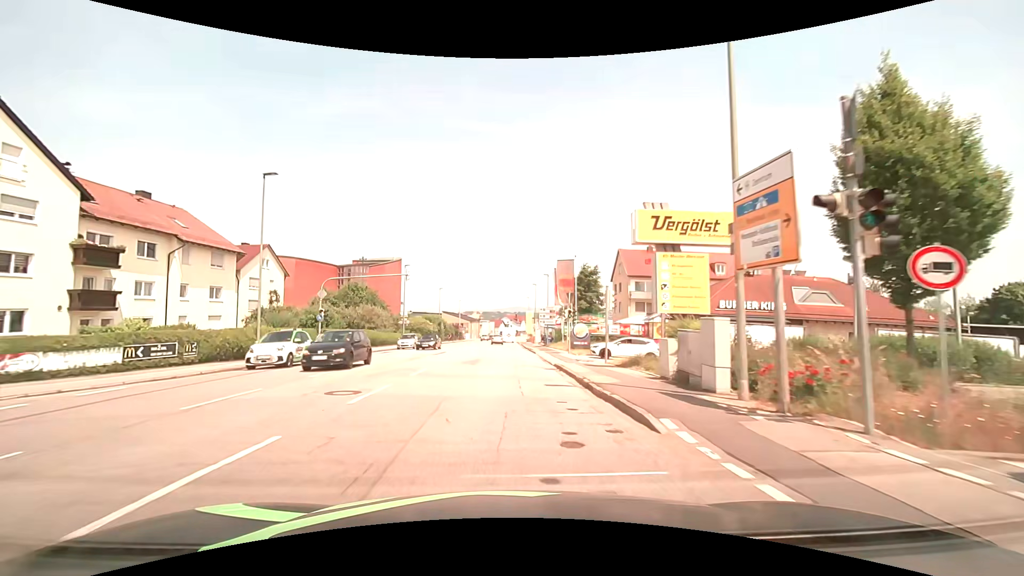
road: tertiary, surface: asphalt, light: Day
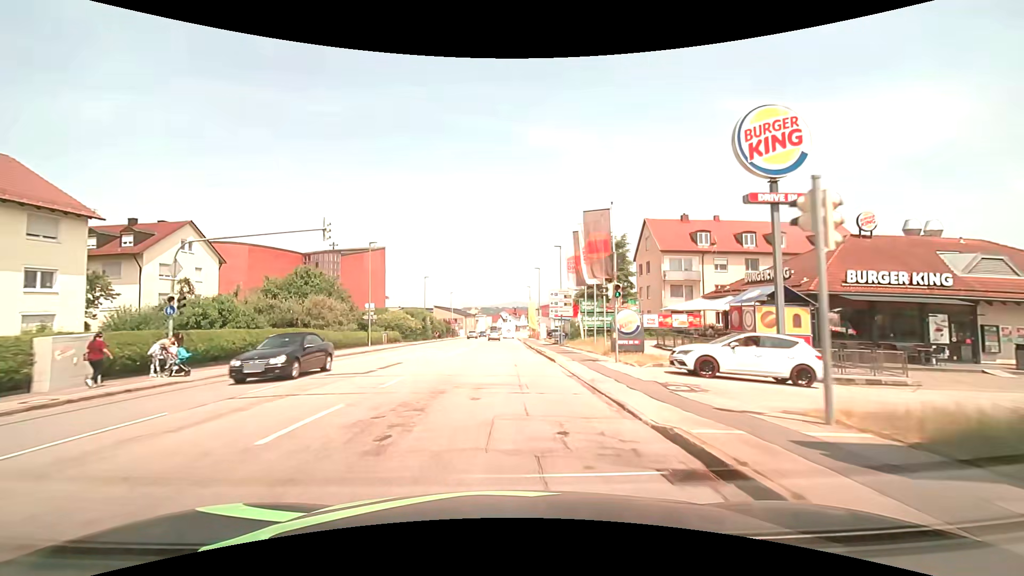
(0.0, +15.4) m; 0°
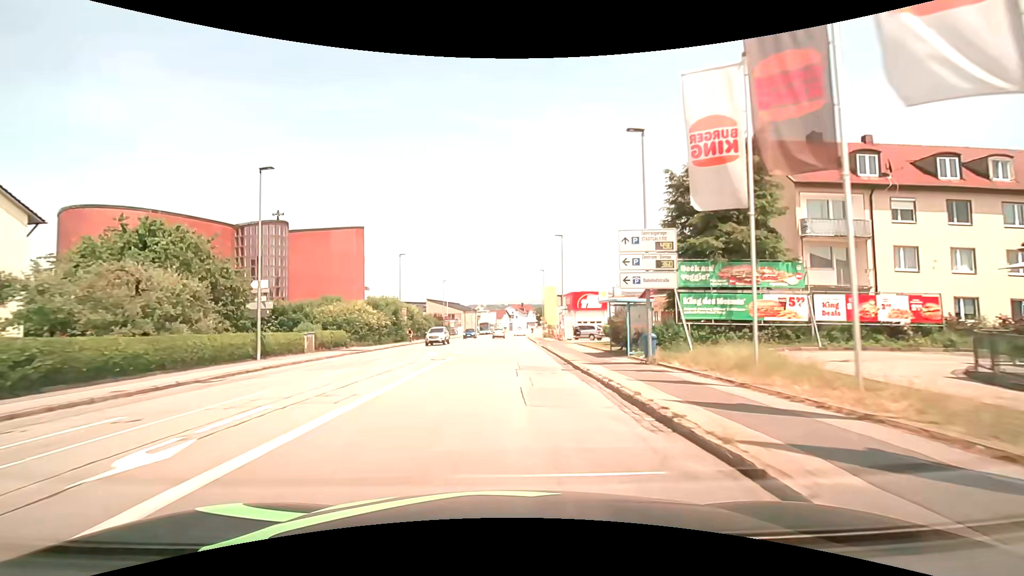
(-0.1, +23.2) m; 0°
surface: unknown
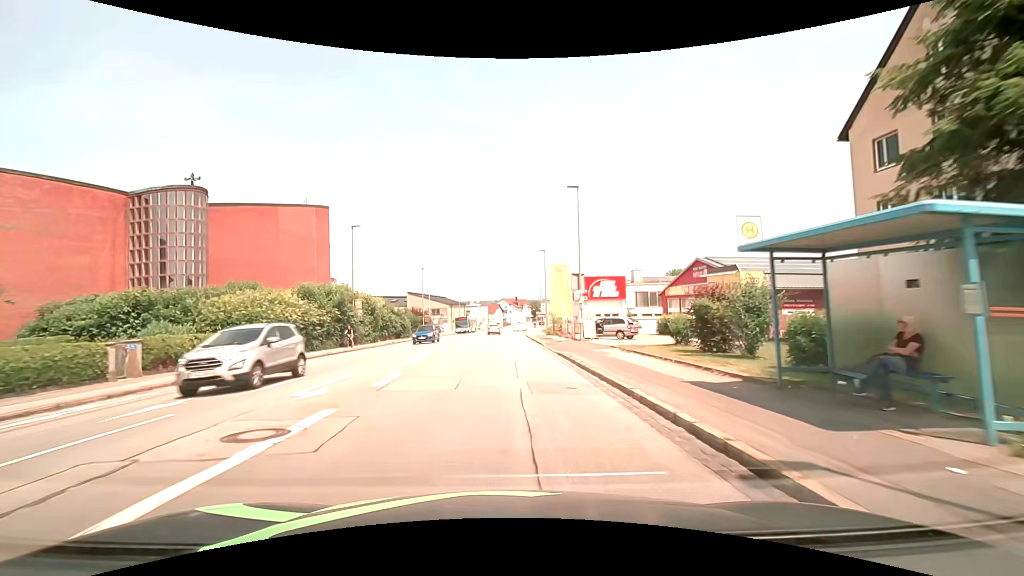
(0.0, +15.5) m; +1°
(0, +10) (0, +20) (0, +30) (0, +40) (0, +50) (0, +60) (0, +70) (0, +80) (+1, +90) (+2, +100) m
